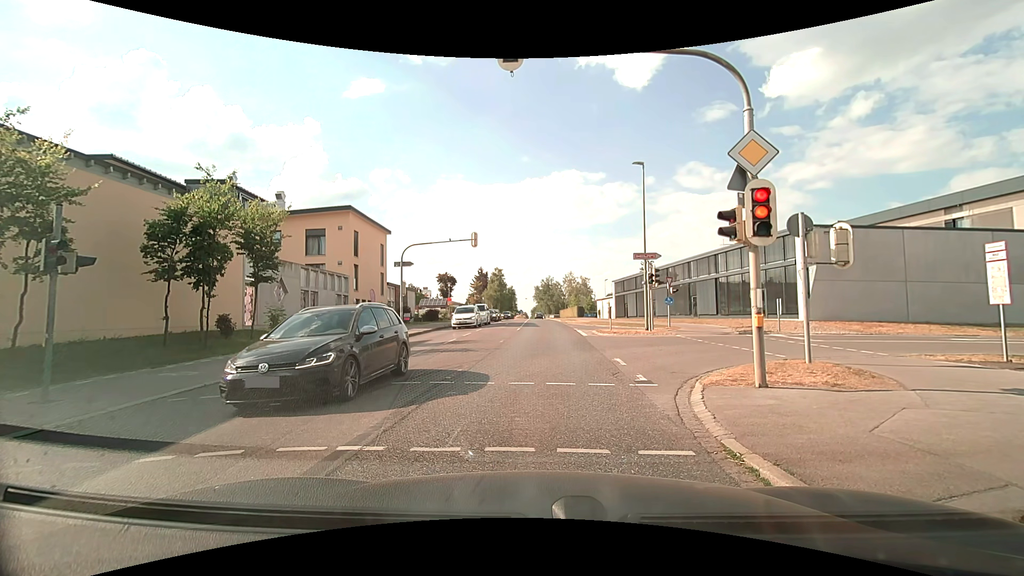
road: secondary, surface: asphalt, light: Day
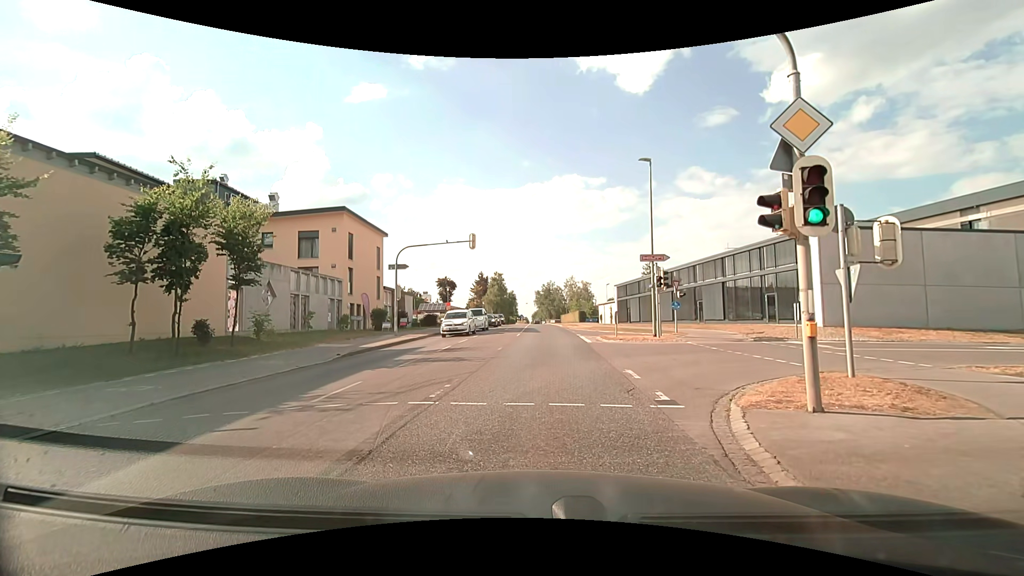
(0.0, +1.8) m; -1°
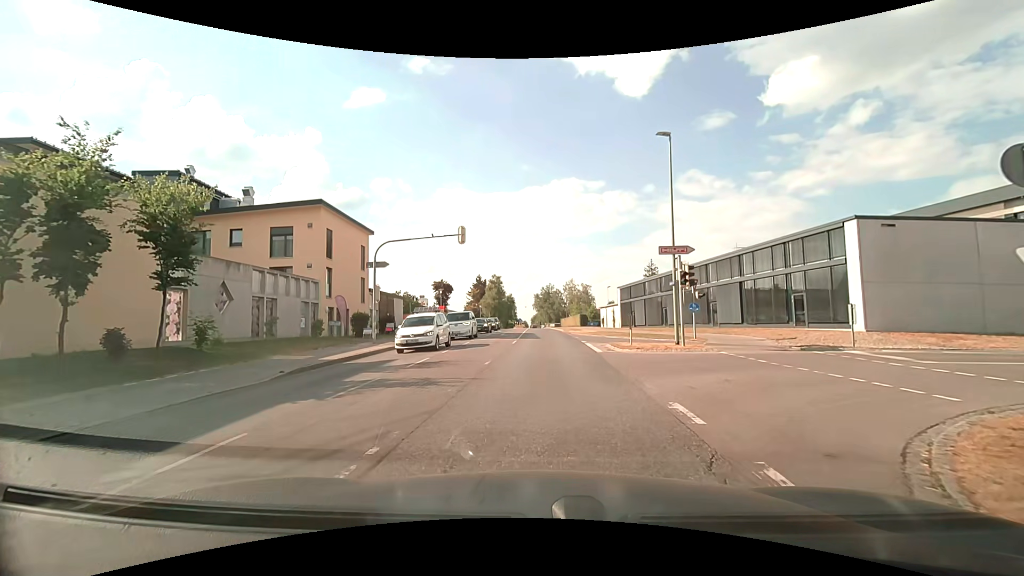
(0.0, +4.4) m; 0°
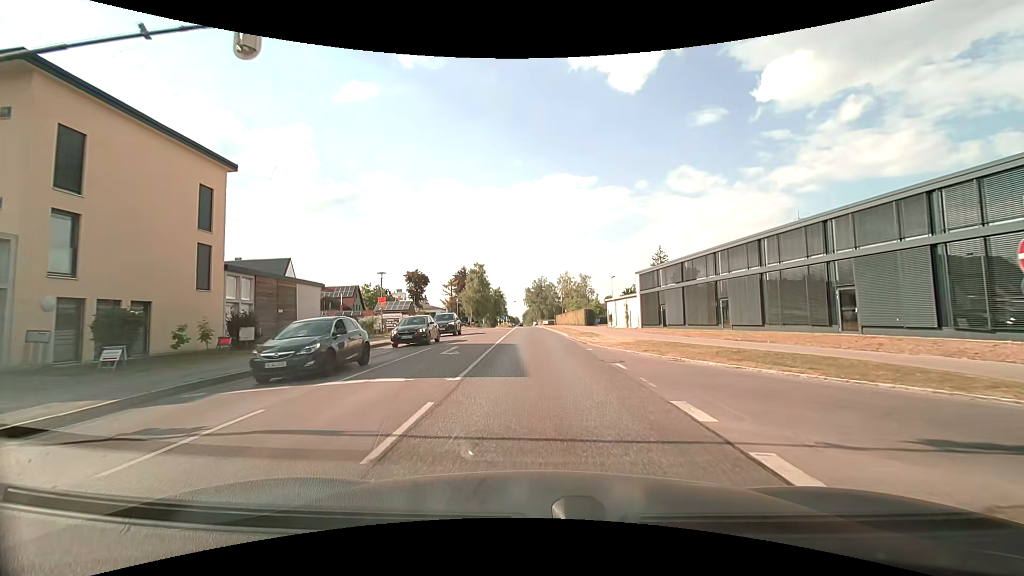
(+0.1, +21.3) m; +1°
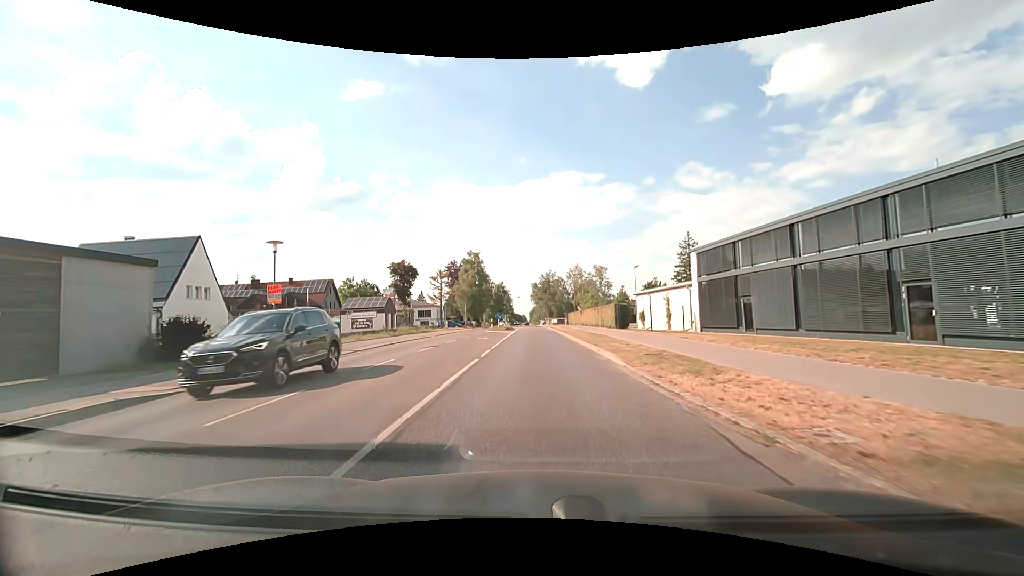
(-0.1, +18.1) m; -1°
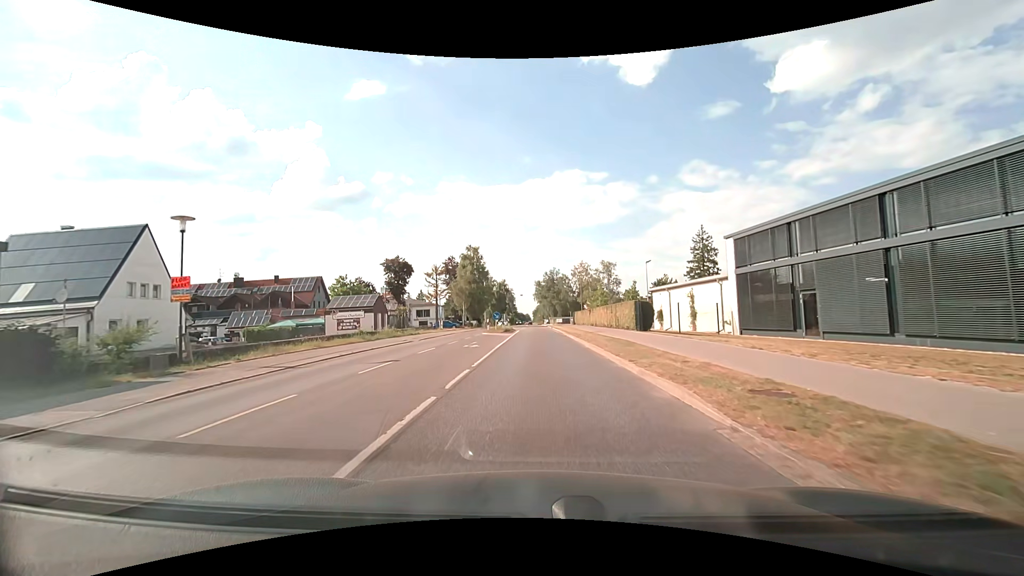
(-0.1, +6.5) m; -1°
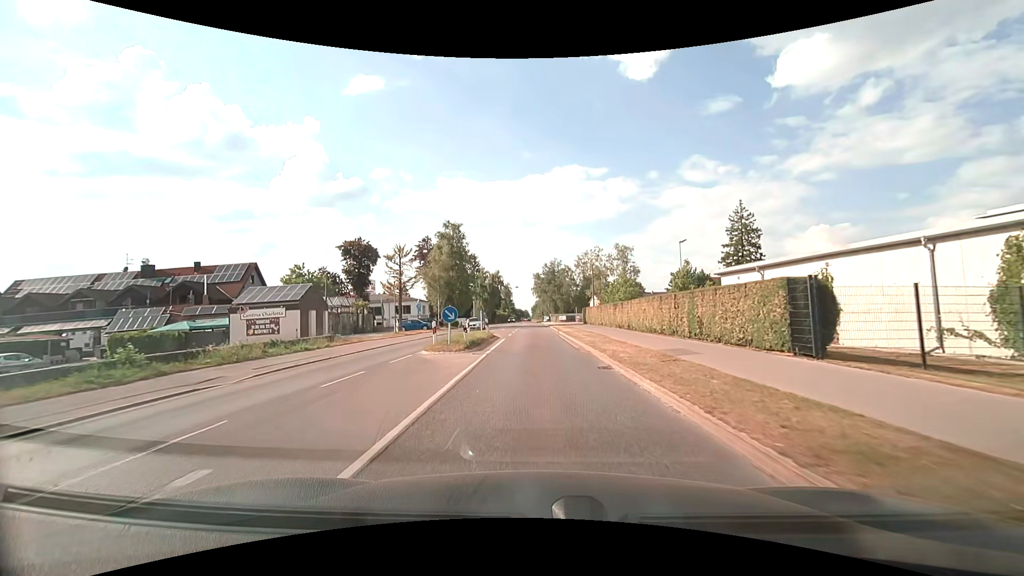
(-0.1, +19.9) m; 0°
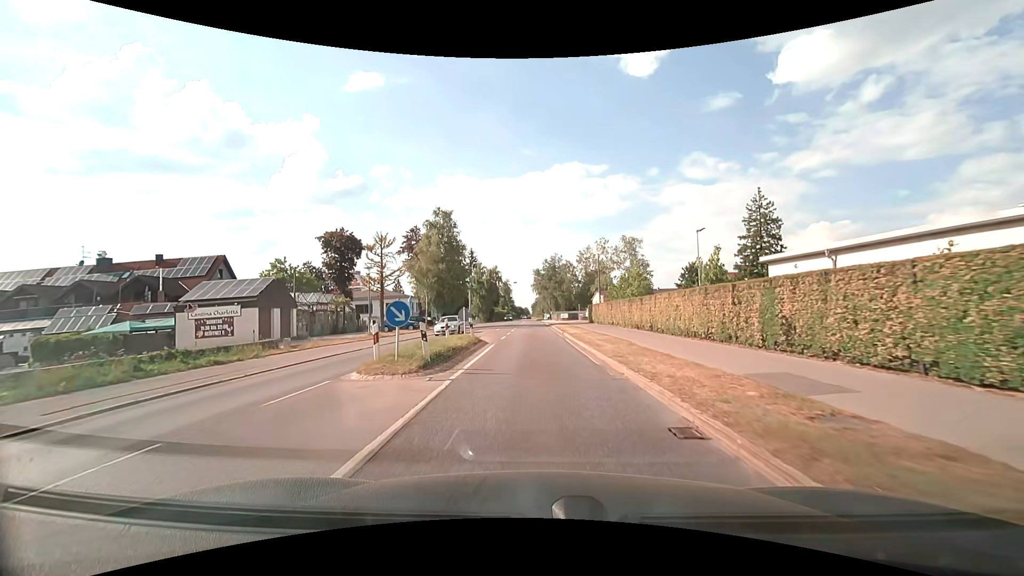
(0.0, +6.8) m; 0°
(0, +10) (0, +20) (0, +30) (0, +40) (-1, +50) (-1, +60) (-1, +70) (-1, +80) (-1, +90) (-1, +100) m
